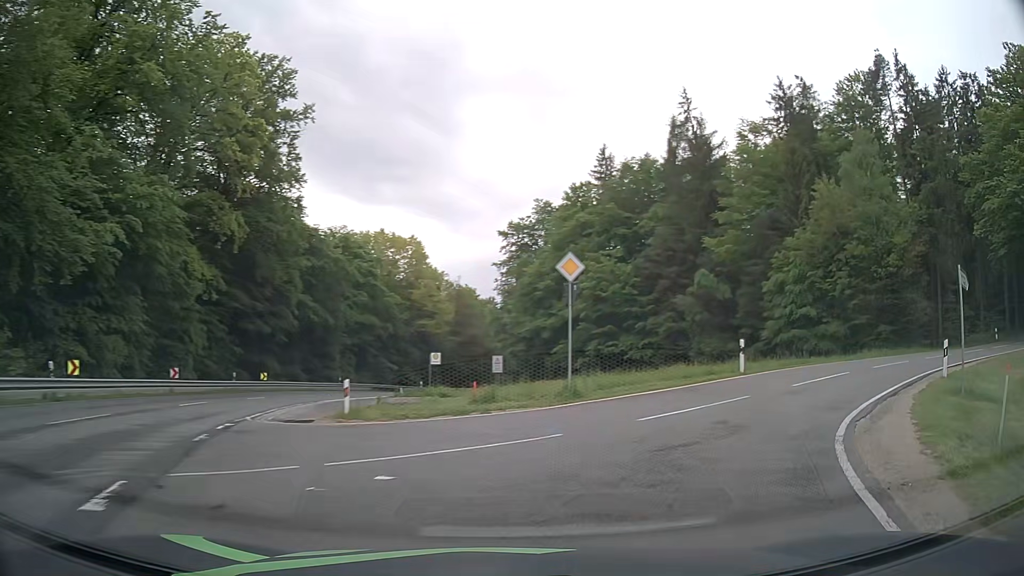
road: secondary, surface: asphalt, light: Day
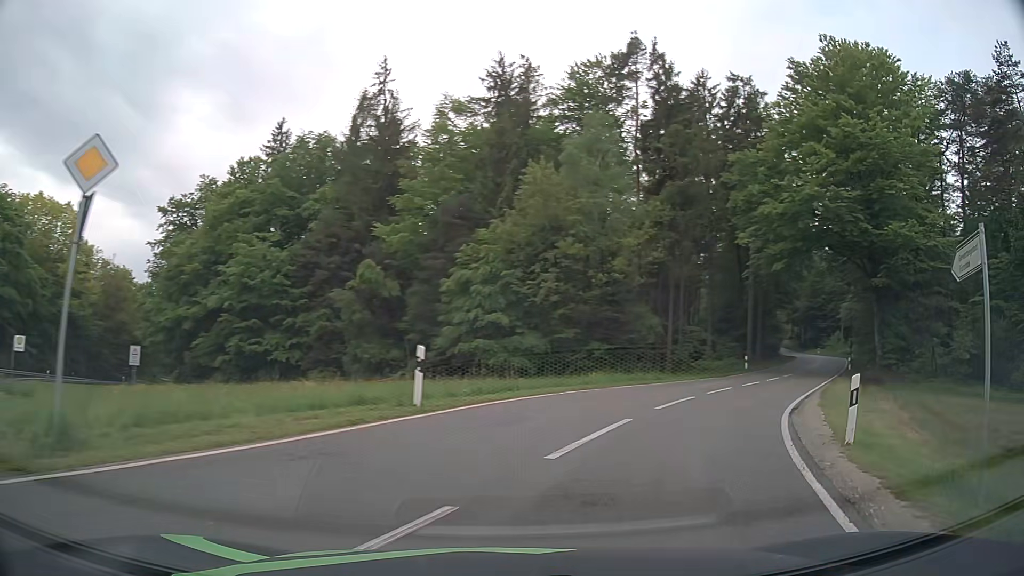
(+2.4, +10.0) m; +28°
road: tertiary
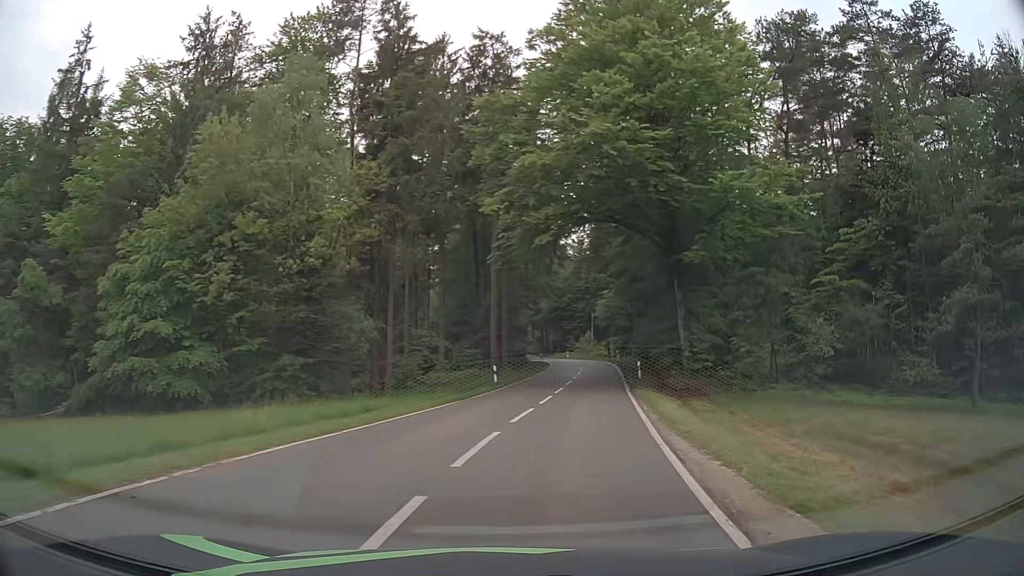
(+2.7, +11.0) m; +24°
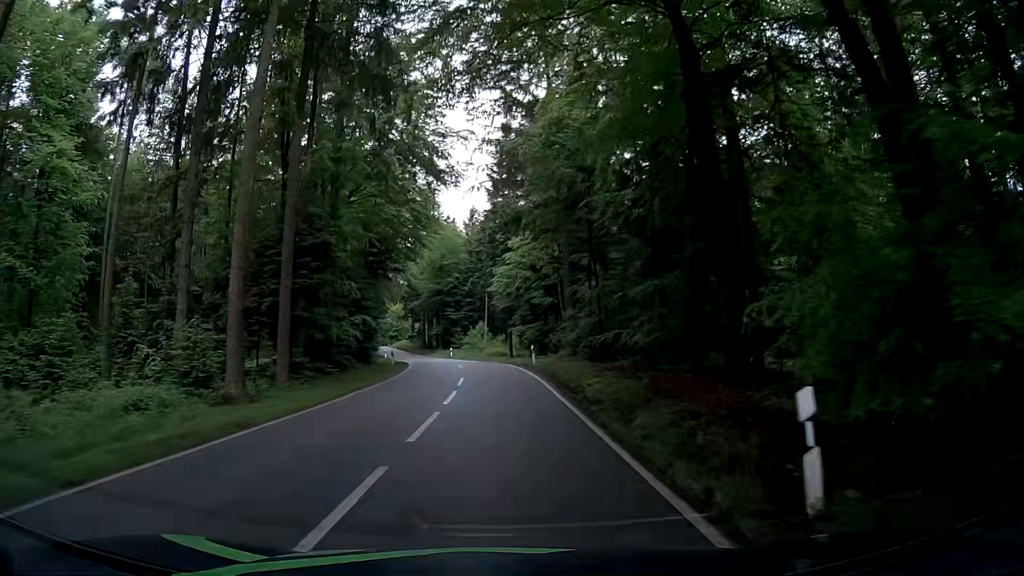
(+3.5, +29.6) m; +9°
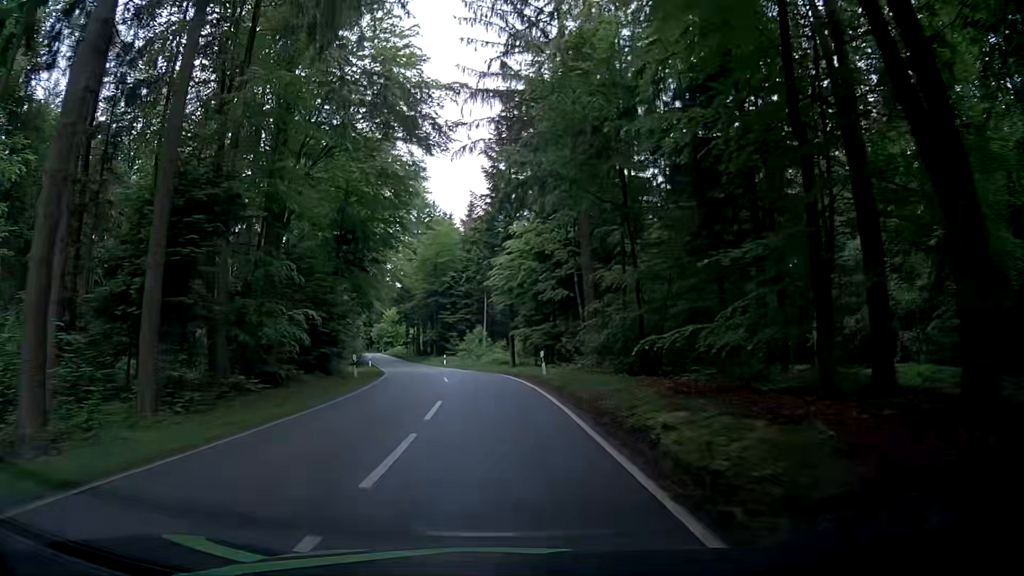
(0.0, +9.0) m; -1°
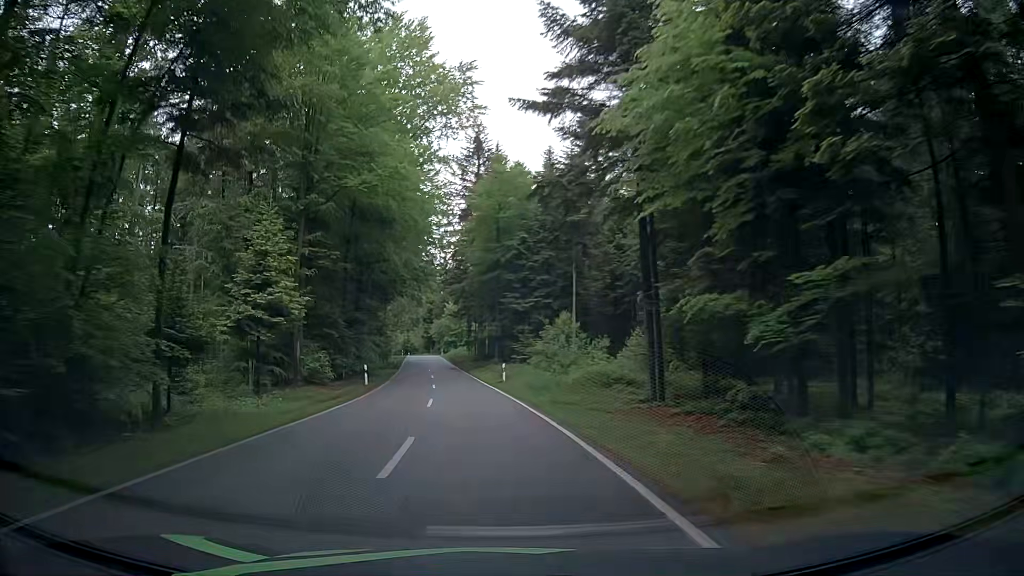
(-0.5, +29.7) m; -3°
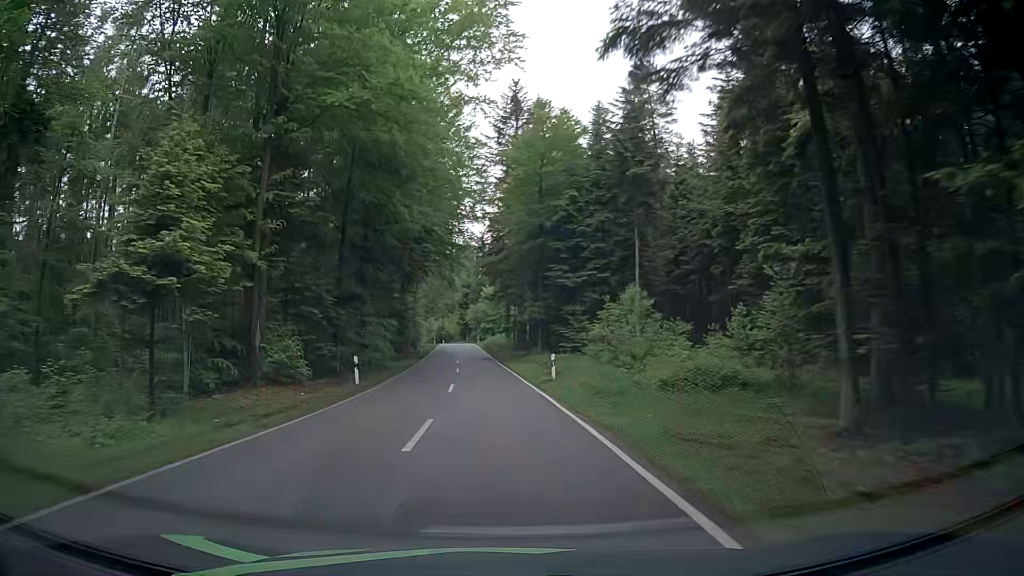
(-0.5, +10.6) m; -6°
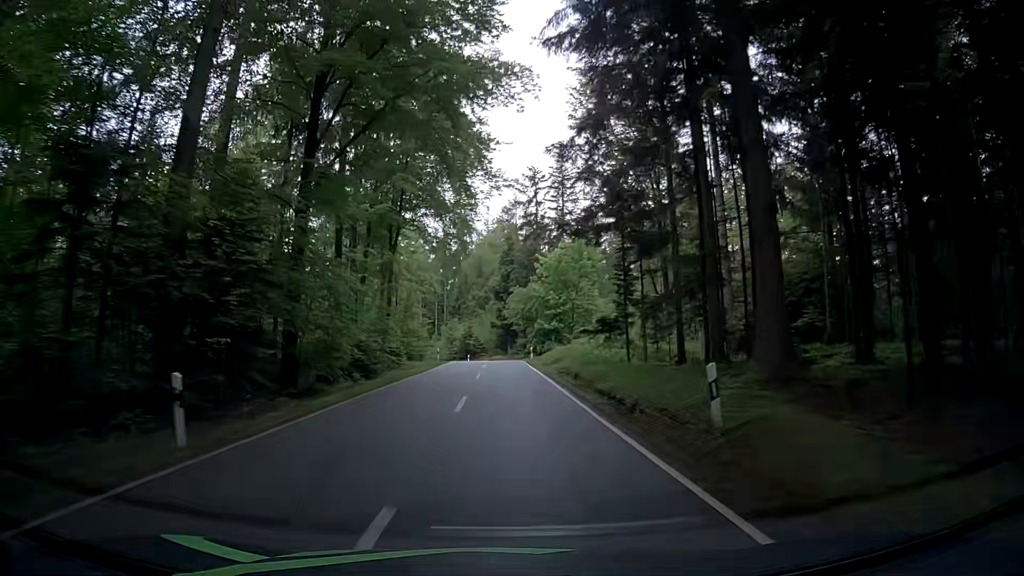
(-3.0, +56.0) m; -4°
(0, +10) (0, +20) (0, +30) (0, +40) (0, +50) (-1, +60) (-3, +70) (-5, +79) (-8, +89) (-12, +98) m
